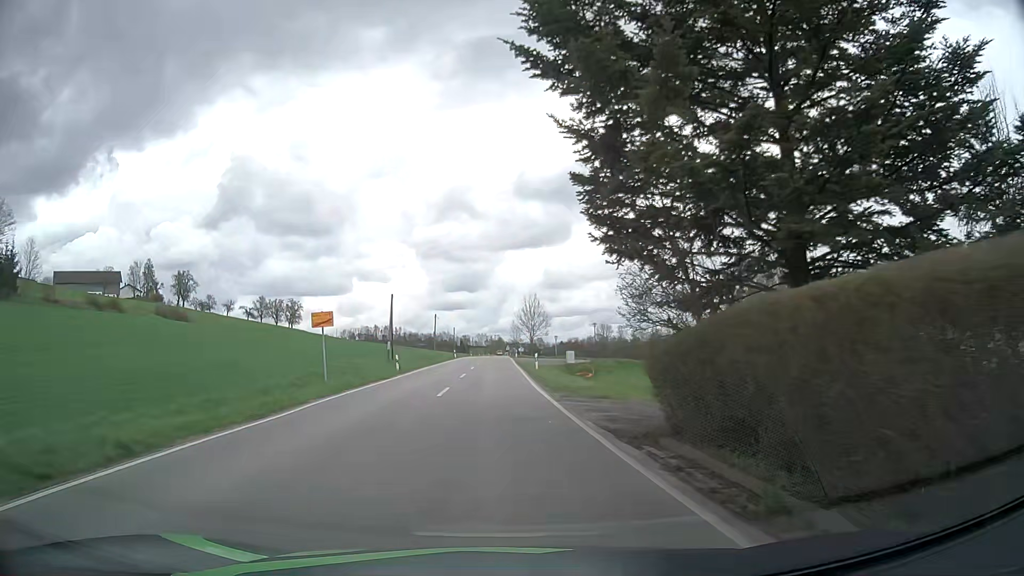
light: Day
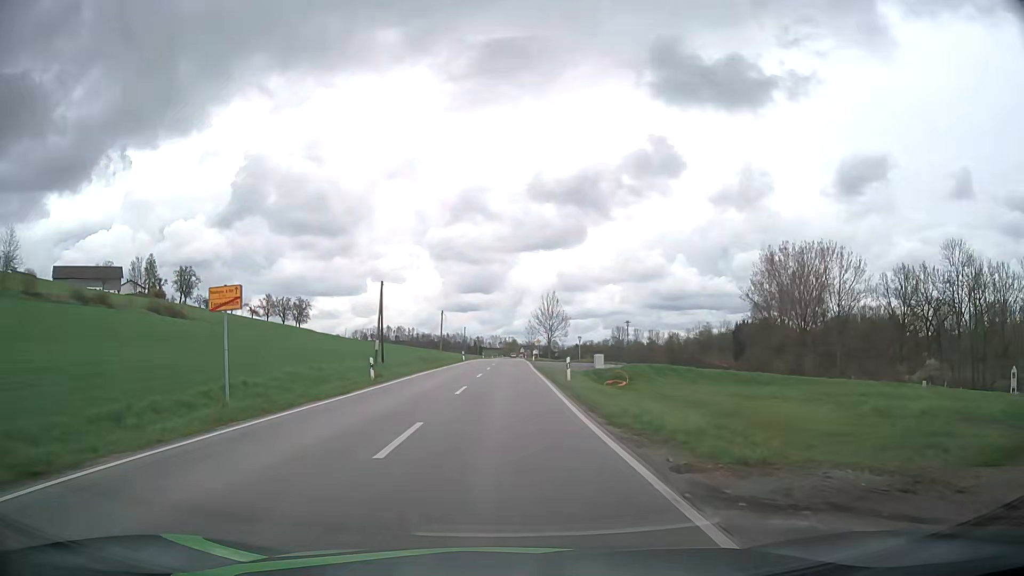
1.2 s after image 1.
(-0.2, +11.5) m; -2°
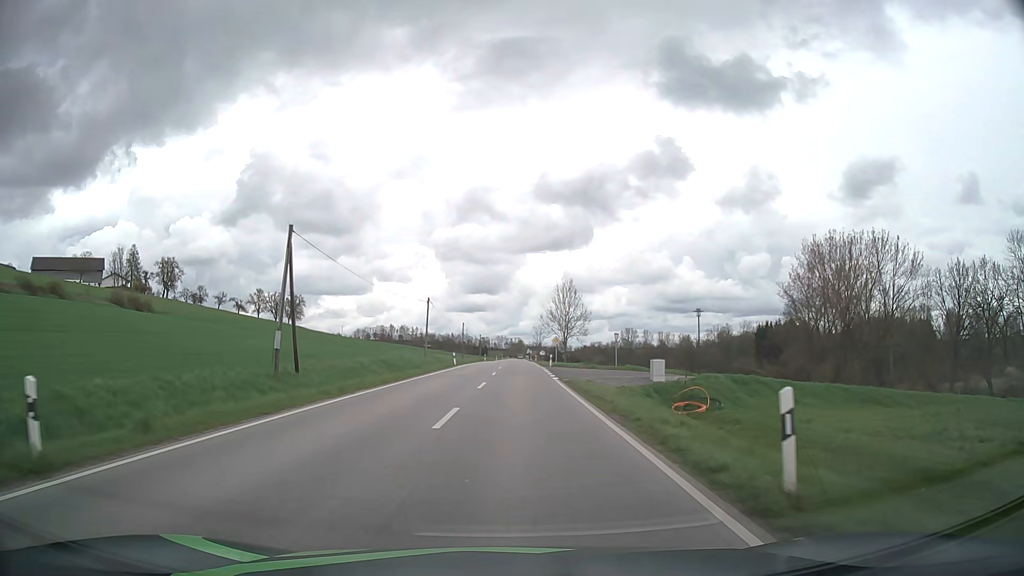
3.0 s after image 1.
(+0.1, +21.4) m; 0°
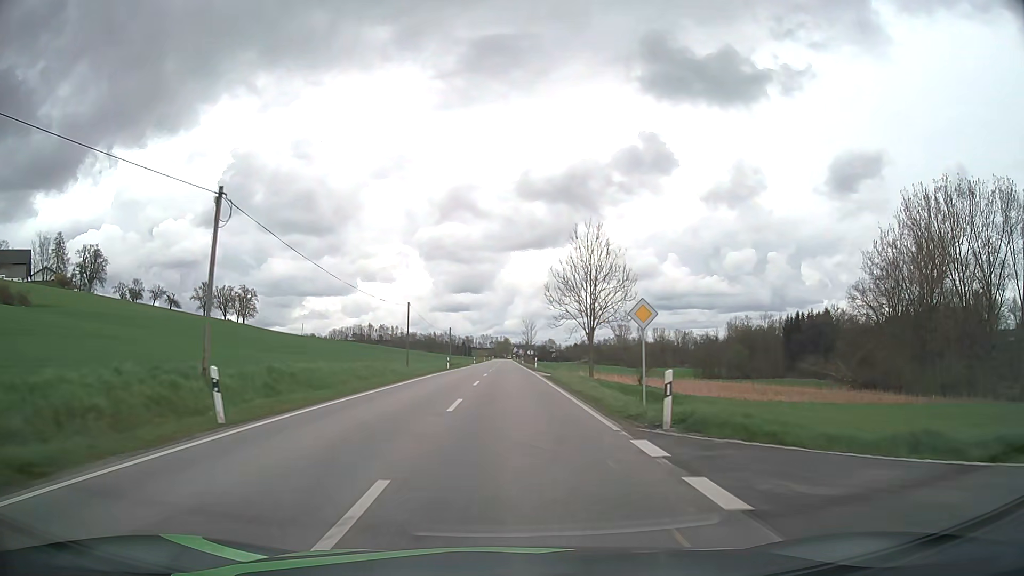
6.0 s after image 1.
(+0.7, +45.3) m; +1°
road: secondary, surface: asphalt
(0, +10) (0, +20) (0, +30) (0, +40) (0, +50) (0, +60) (0, +70) (0, +80) (0, +90) (0, +100) m
